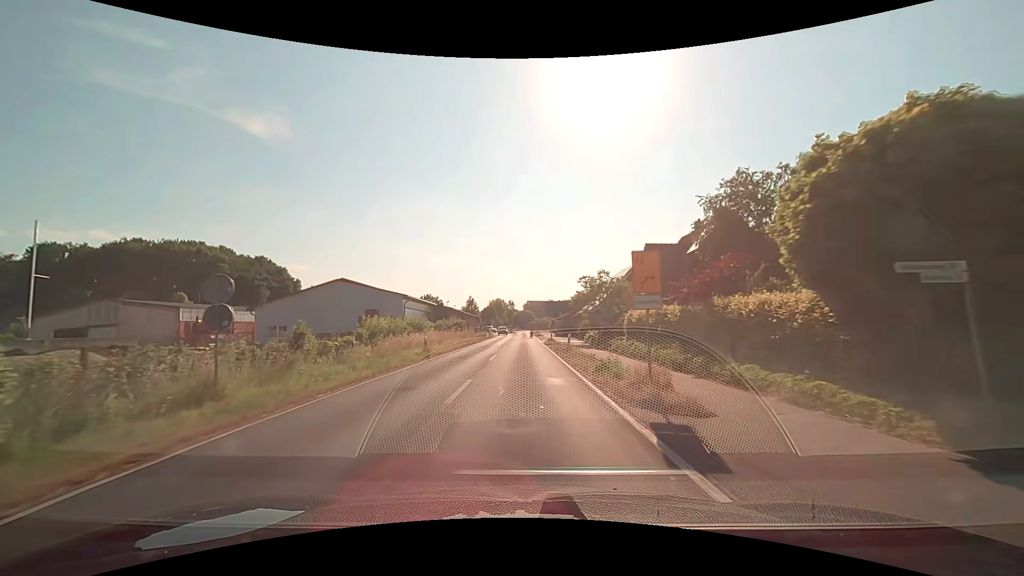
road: secondary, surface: asphalt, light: Day
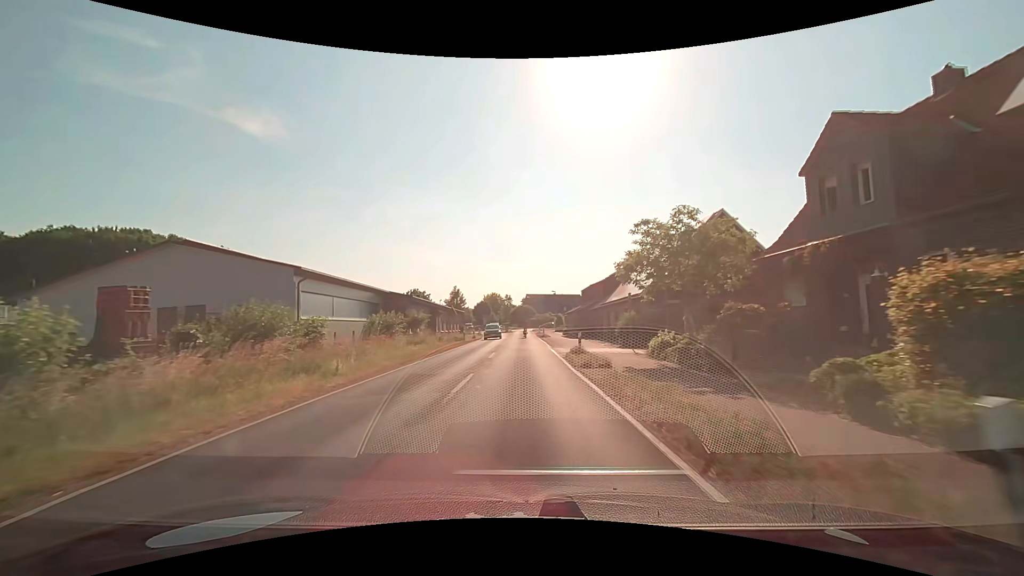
(0.0, +23.4) m; 0°
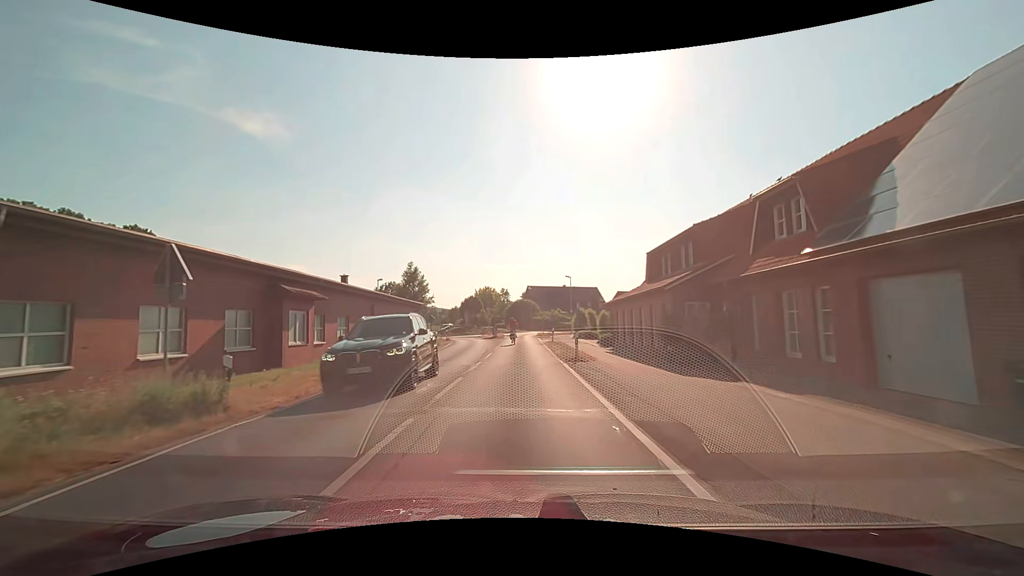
(+0.1, +35.6) m; 0°
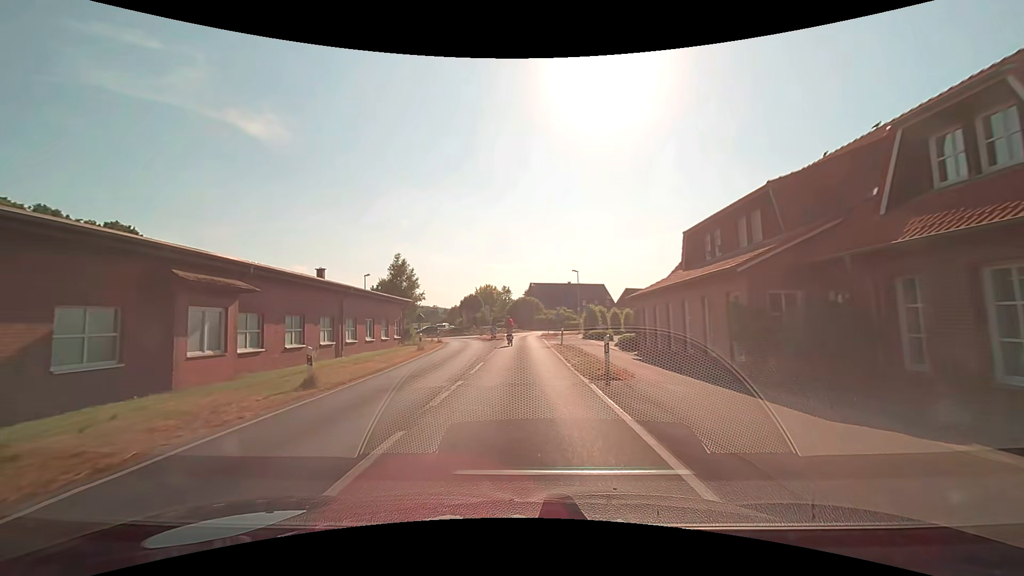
(-0.1, +6.7) m; -1°
(0, +10) (0, +20) (0, +30) (0, +40) (0, +50) (0, +60) (+3, +70) (+2, +79) (-3, +88) (-8, +96) m
